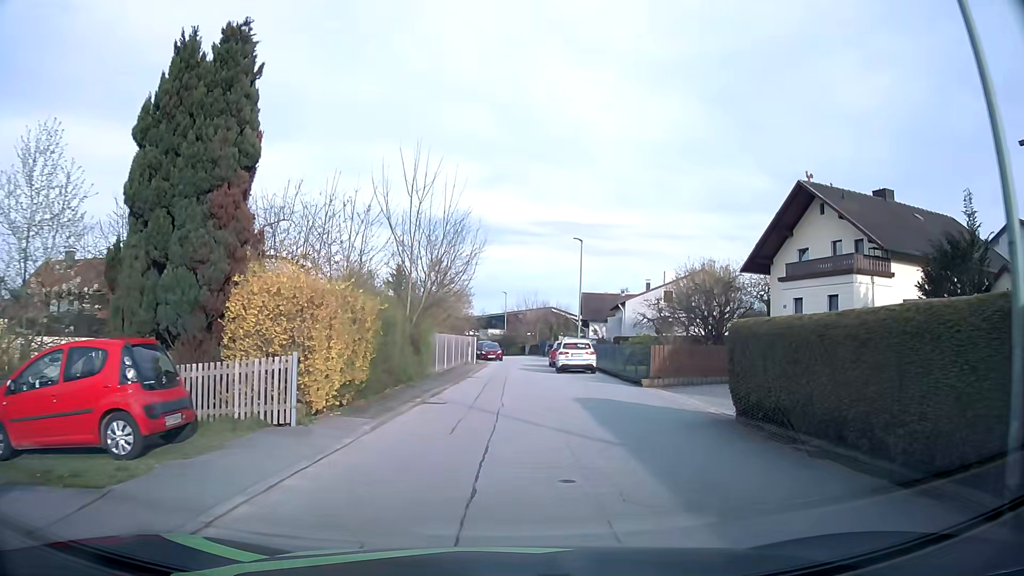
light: Day
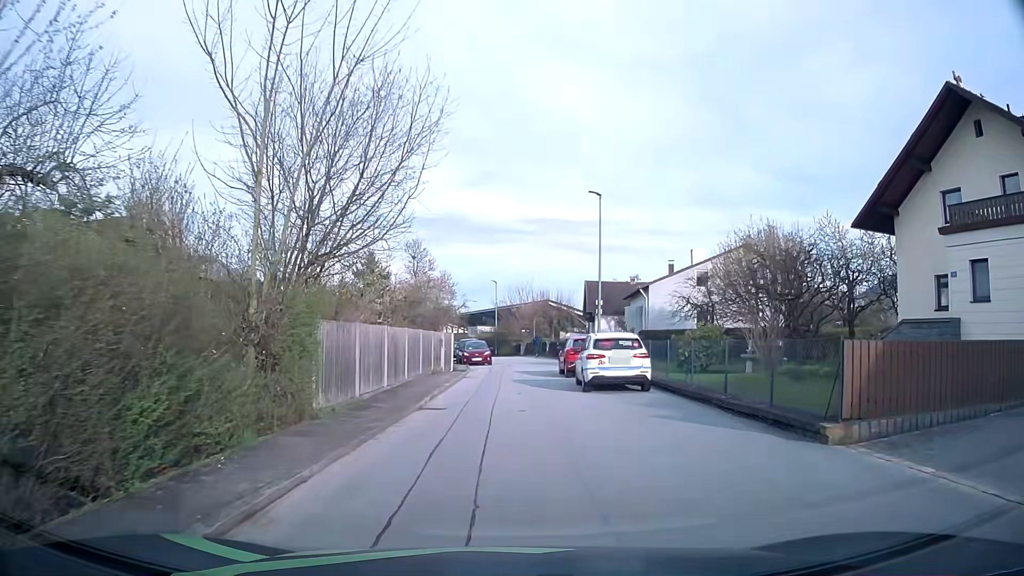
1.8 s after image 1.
(+0.1, +13.2) m; 0°
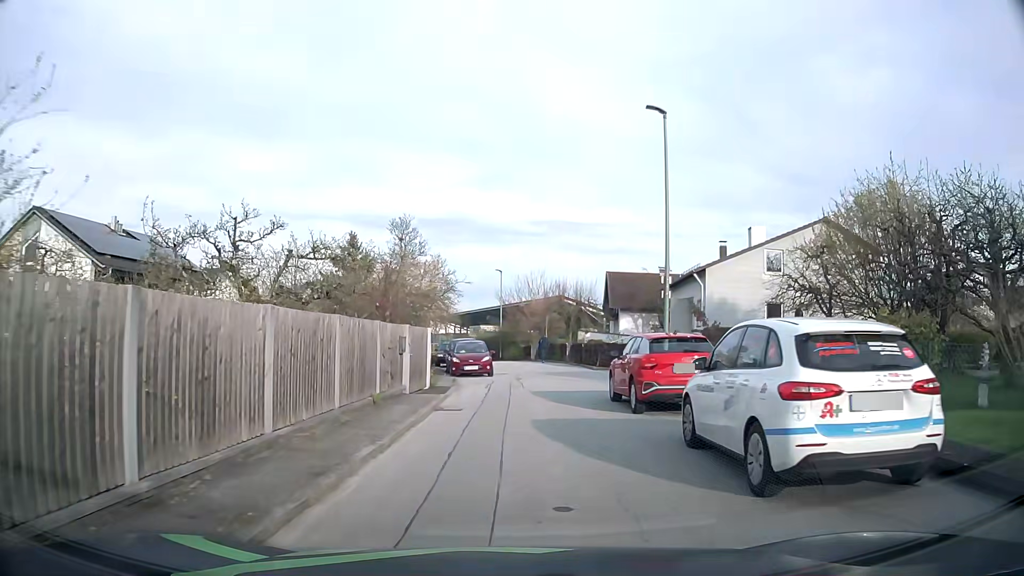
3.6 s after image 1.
(-0.1, +12.0) m; 0°
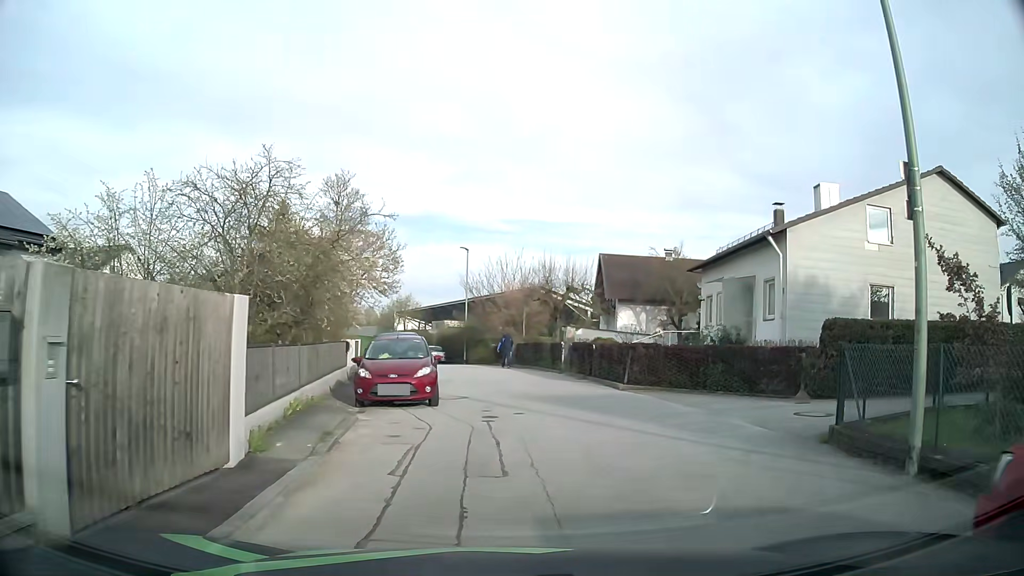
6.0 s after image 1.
(+0.1, +13.1) m; +2°
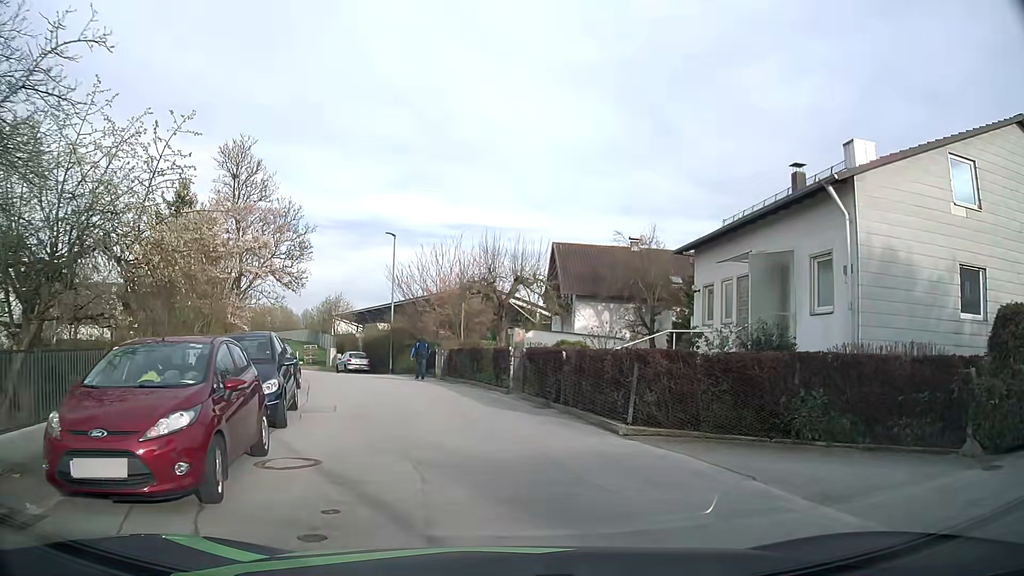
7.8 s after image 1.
(+0.5, +8.2) m; +5°
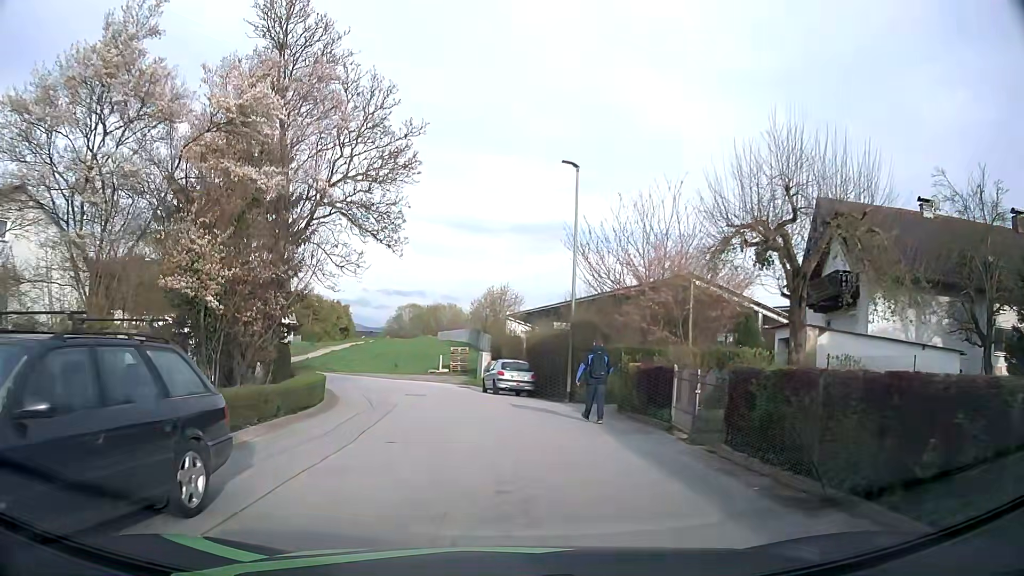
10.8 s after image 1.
(-2.3, +16.7) m; -15°
(-1, +10) (-2, +20) (-4, +30) (-10, +38) (-18, +43) (-28, +45) (-38, +45) (-48, +47) (-58, +49) (-67, +52) m
